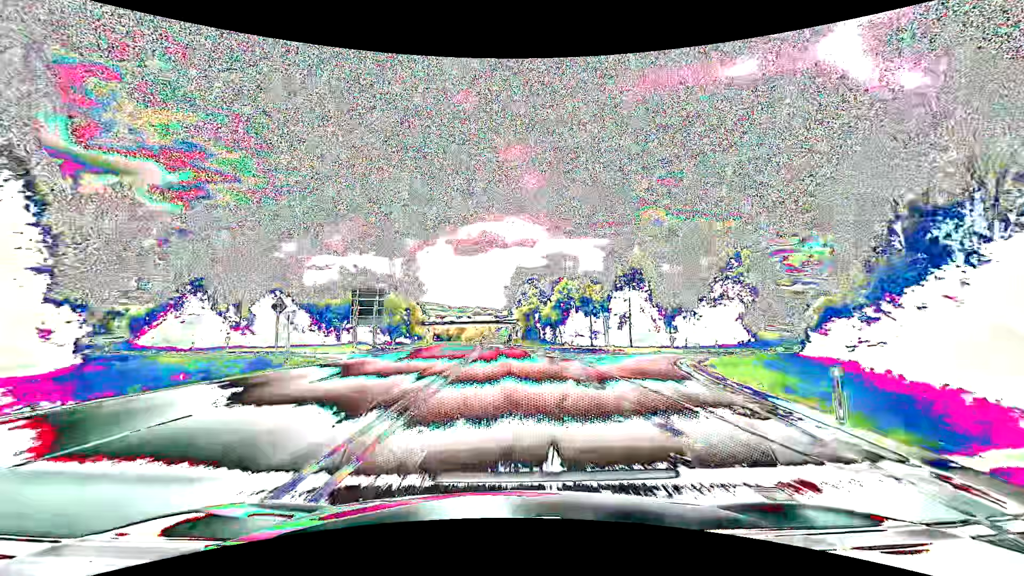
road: primary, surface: asphalt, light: Day
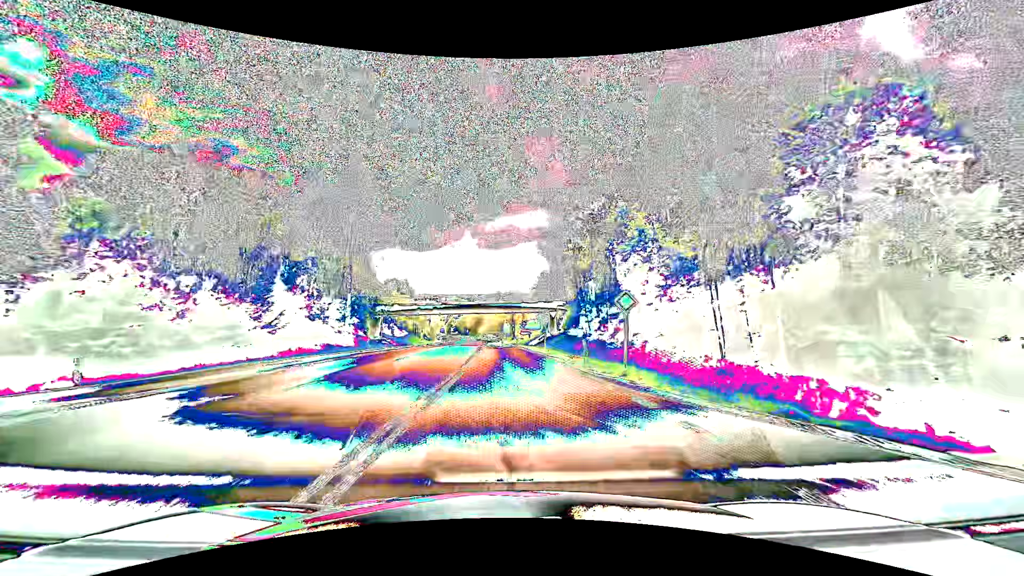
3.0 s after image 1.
(-1.3, +53.2) m; -3°
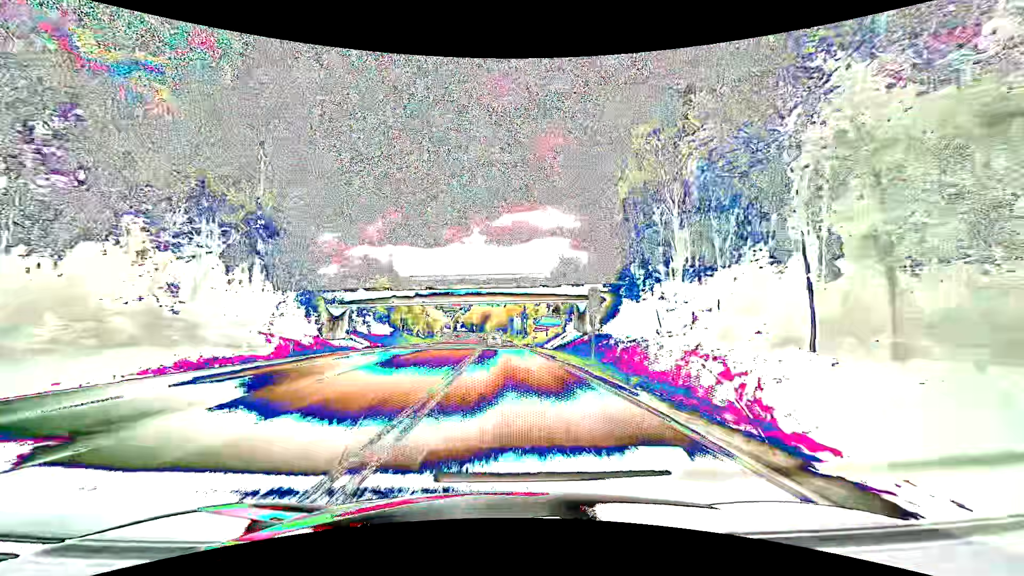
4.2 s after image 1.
(-0.2, +21.5) m; -1°
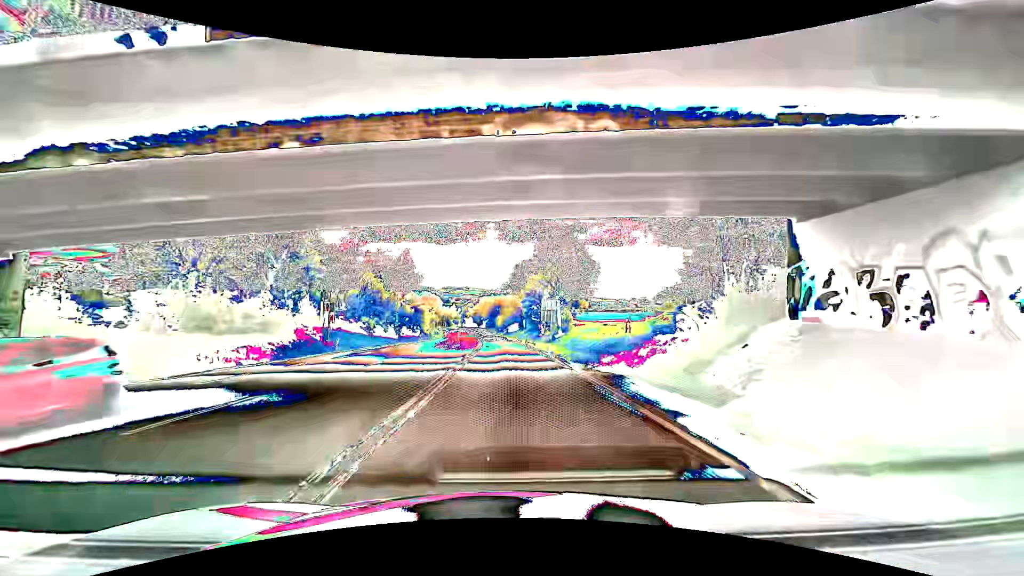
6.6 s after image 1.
(-0.7, +43.0) m; -1°
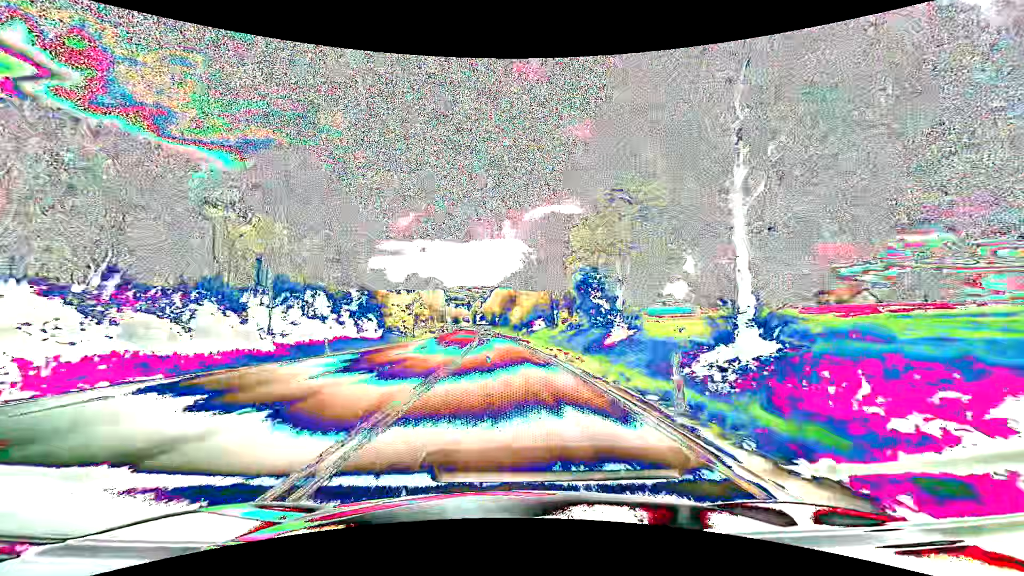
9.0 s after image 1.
(-0.7, +43.1) m; -2°
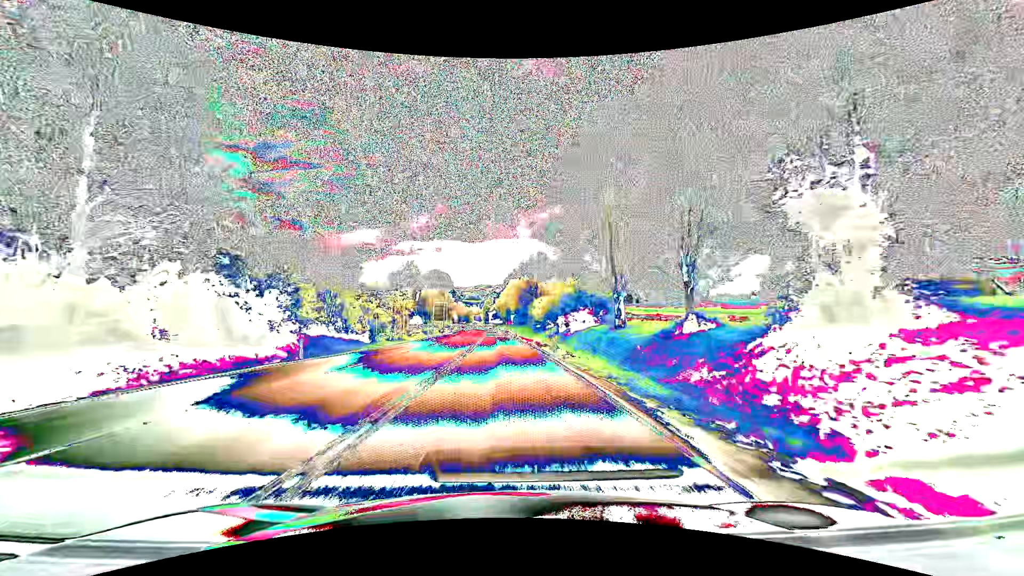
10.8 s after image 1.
(-0.6, +32.3) m; -2°
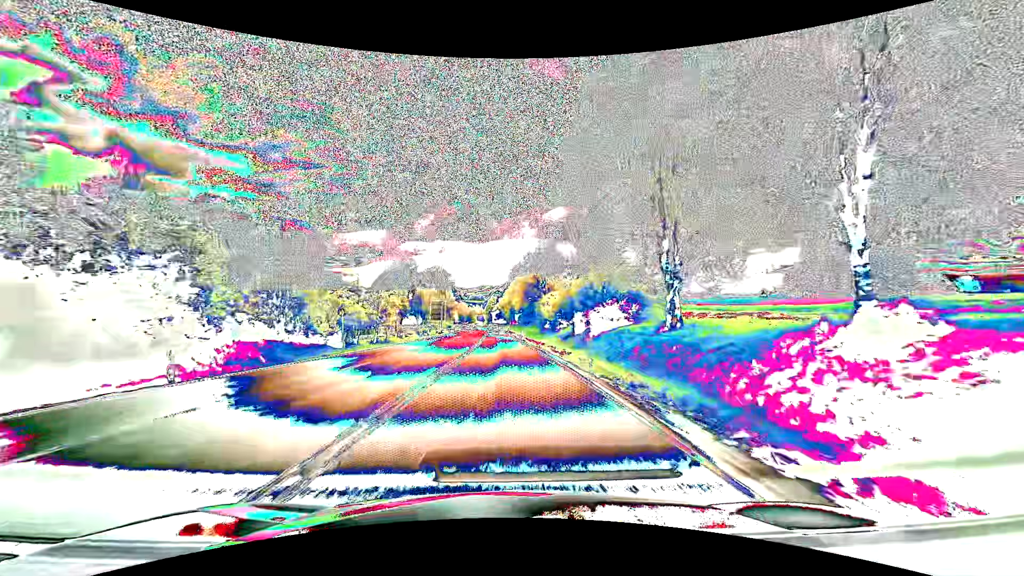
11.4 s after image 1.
(-0.1, +10.8) m; -1°
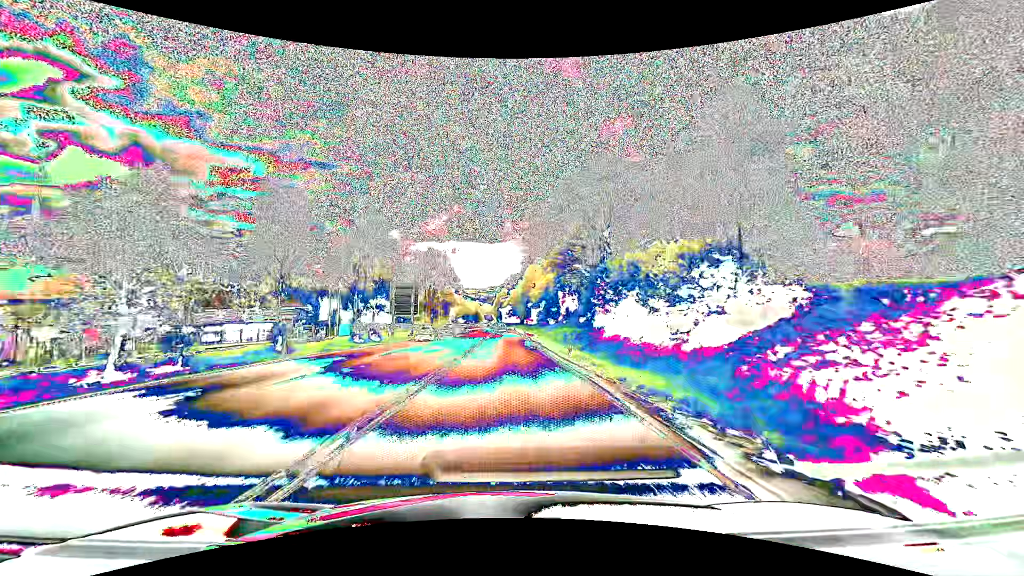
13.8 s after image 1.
(-0.5, +43.0) m; -1°
(0, +10) (0, +20) (0, +30) (0, +40) (0, +50) (0, +60) (0, +70) (0, +80) (0, +90) (0, +100) m
